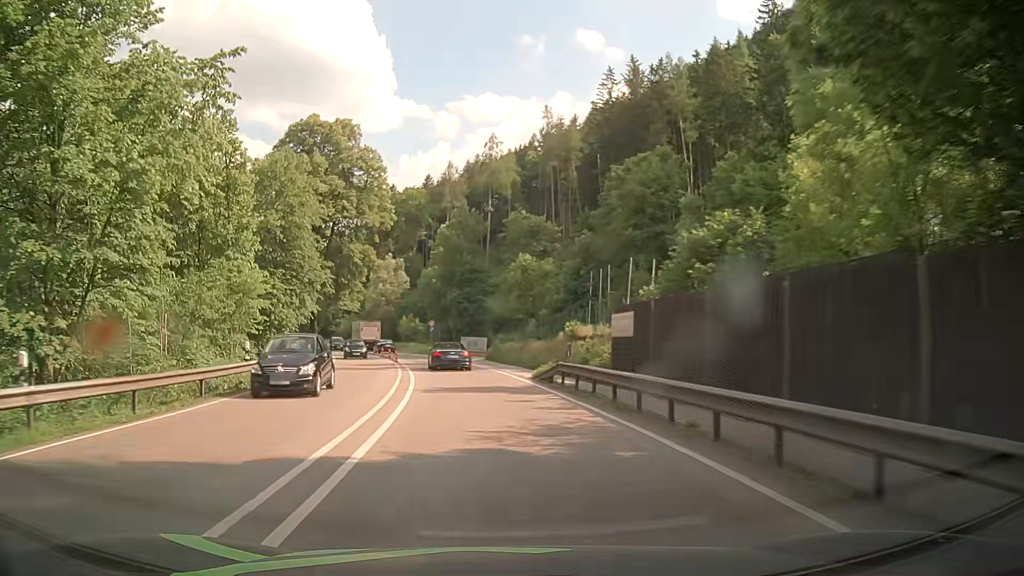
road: primary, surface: asphalt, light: Day
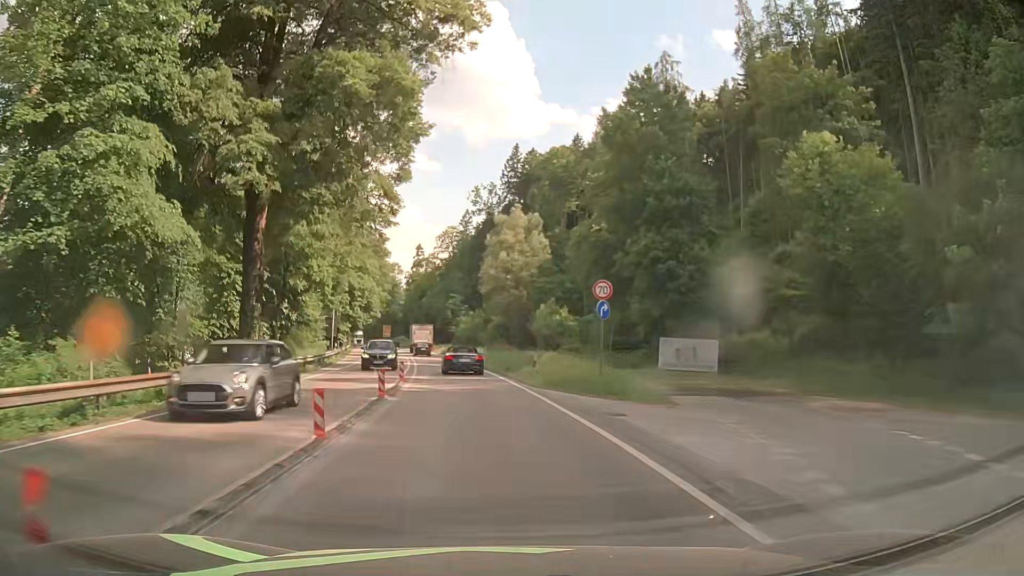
(-5.3, +46.7) m; -12°
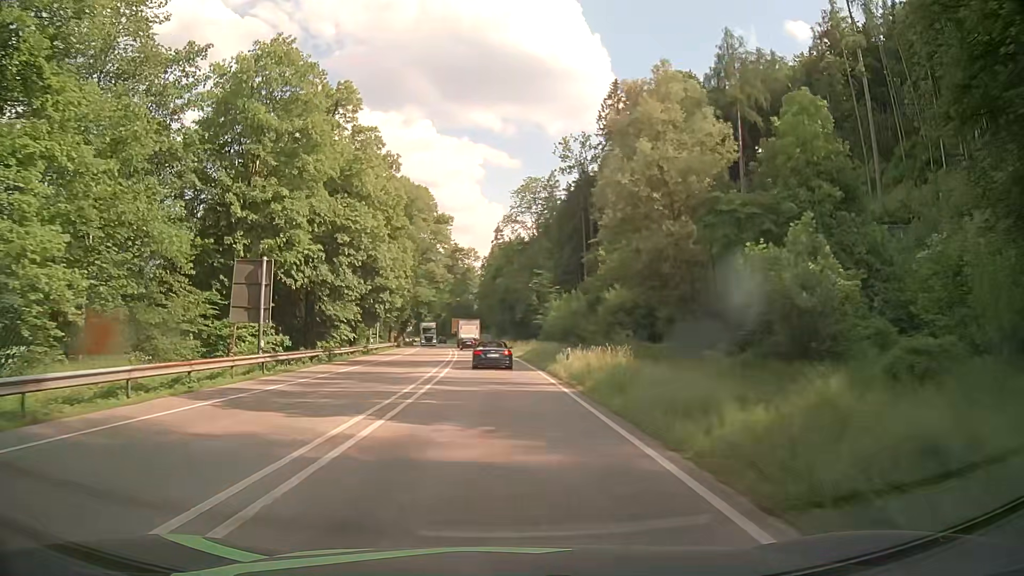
(-3.4, +38.0) m; -8°
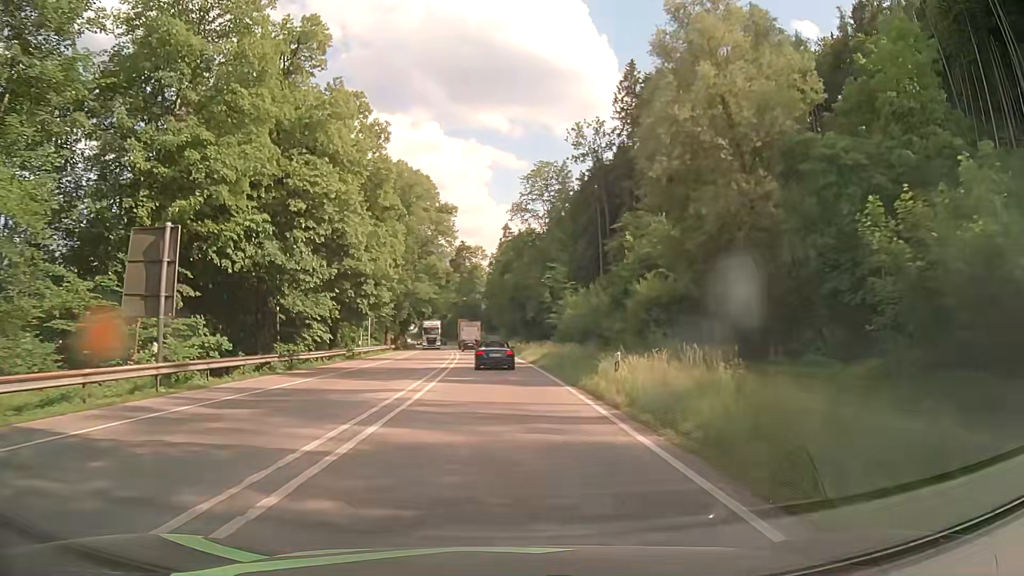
(-0.1, +9.7) m; -1°
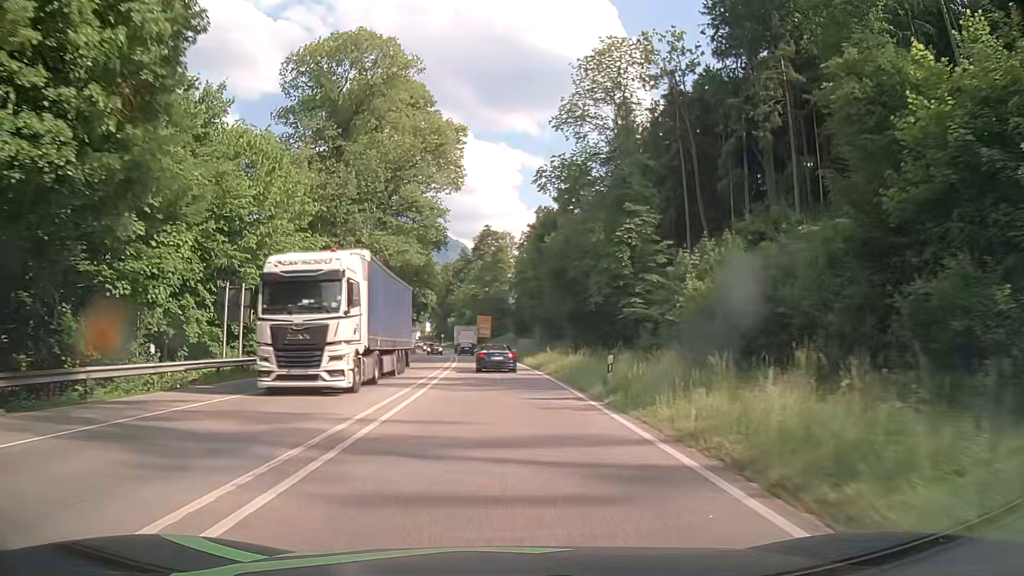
(-0.5, +38.7) m; -2°
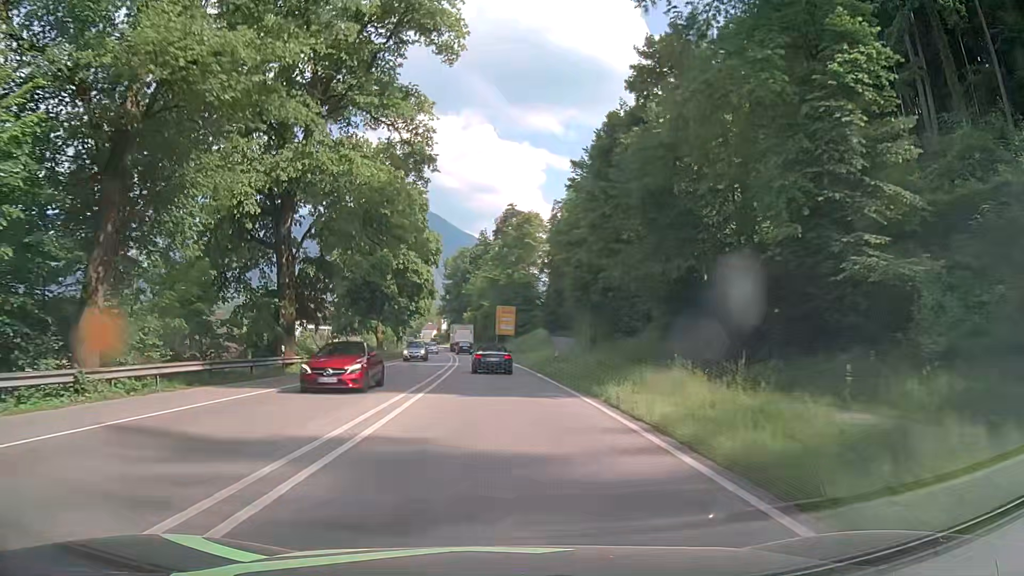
(-0.4, +29.0) m; -2°
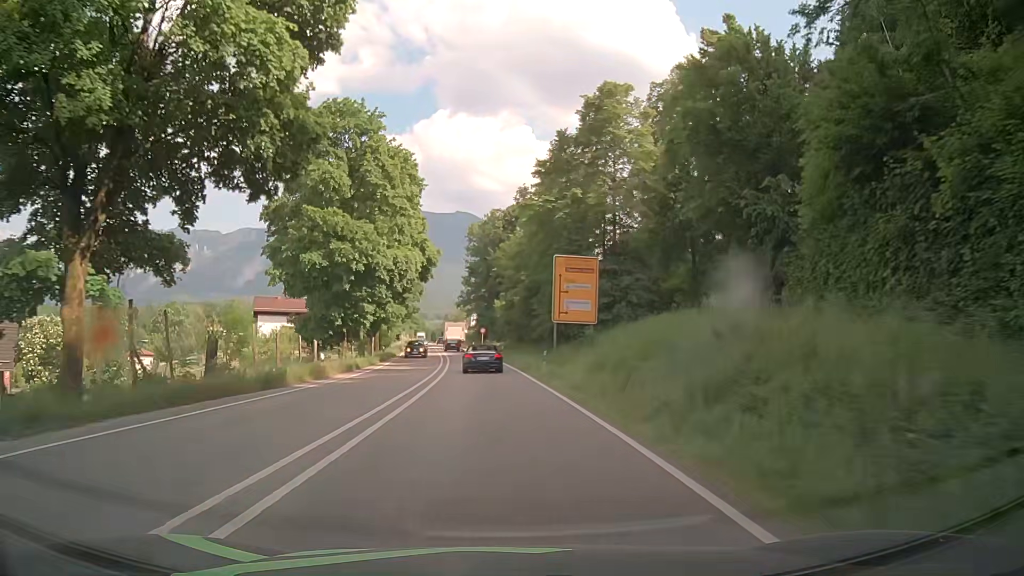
(-1.0, +48.5) m; -3°
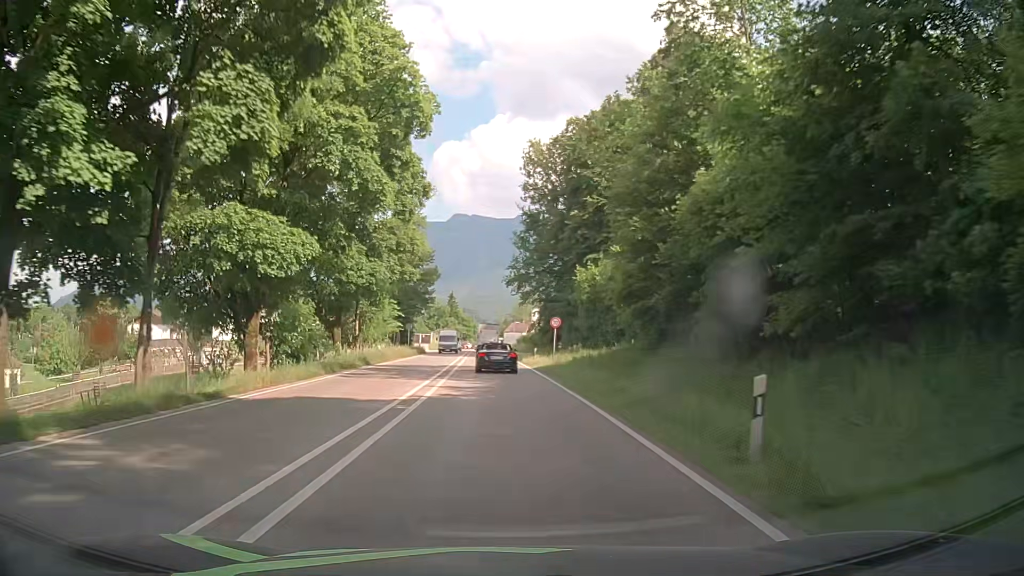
(-2.0, +48.2) m; -5°
(0, +10) (0, +20) (-1, +30) (-1, +40) (-2, +50) (-2, +60) (-2, +70) (-3, +80) (-3, +90) (-4, +100) m
